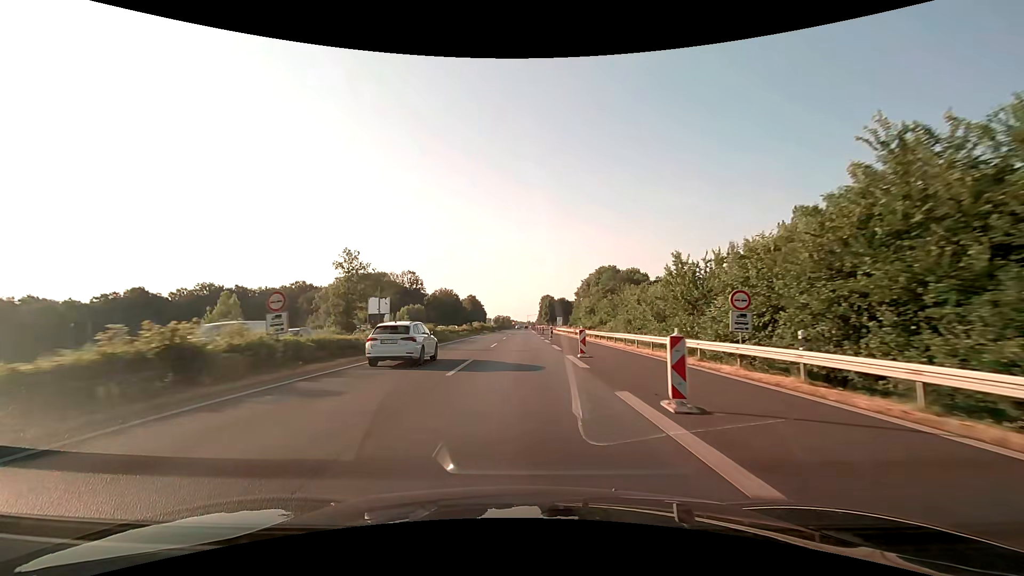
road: motorway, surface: asphalt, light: Day
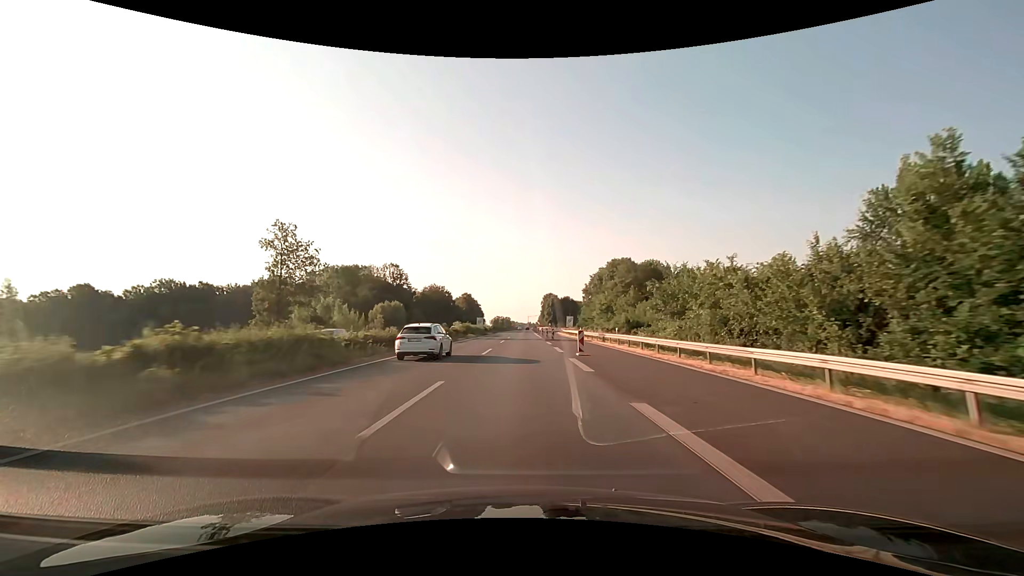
(0.0, +25.2) m; 0°
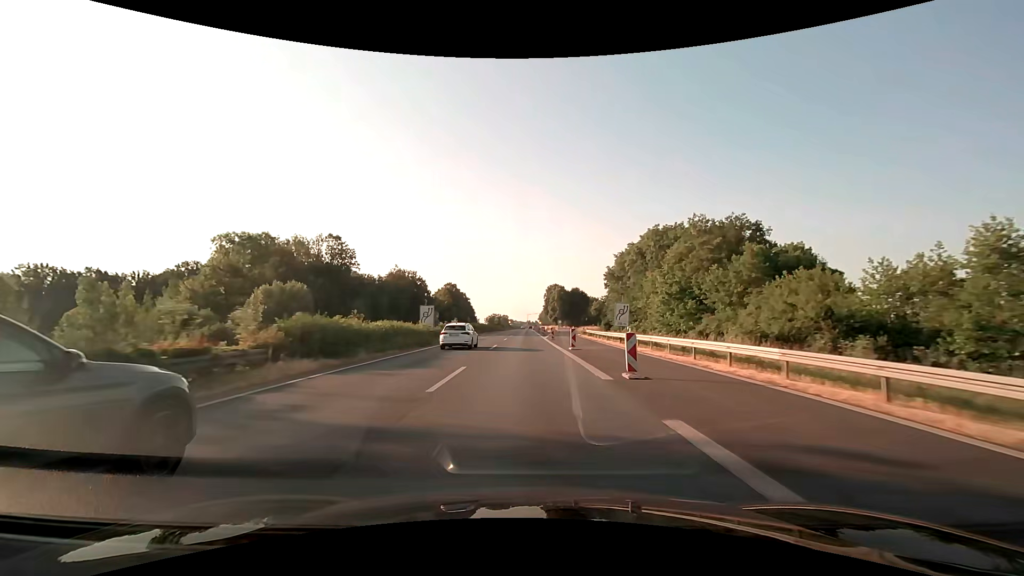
(-0.1, +50.2) m; 0°
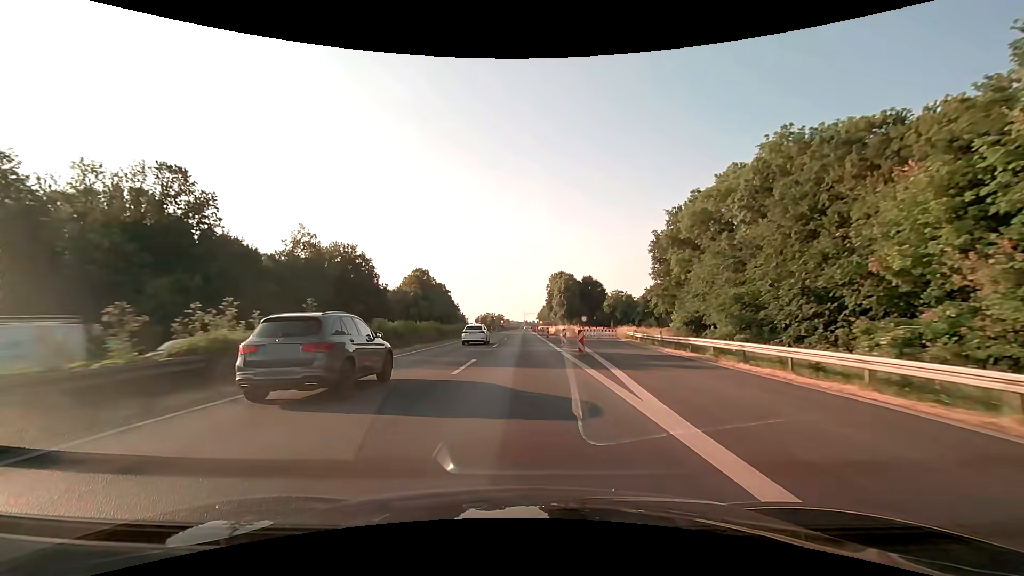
(+0.3, +50.1) m; 0°
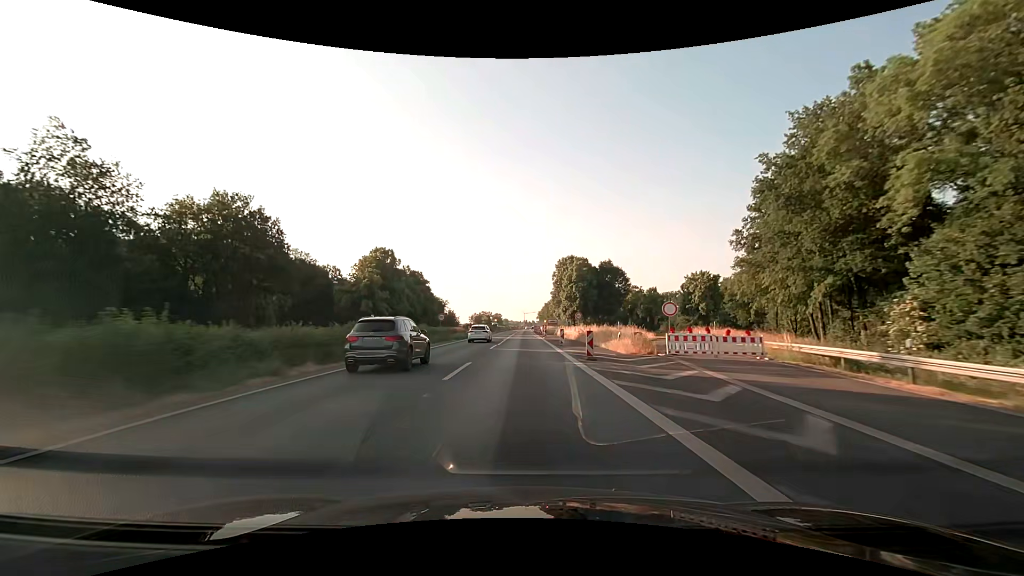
(+0.1, +37.6) m; 0°
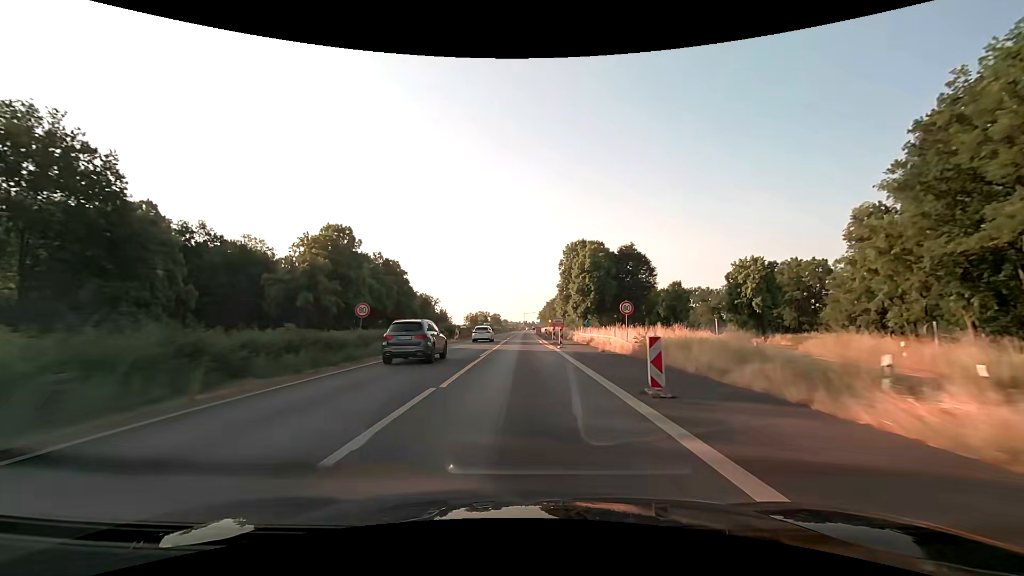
(0.0, +25.1) m; 0°
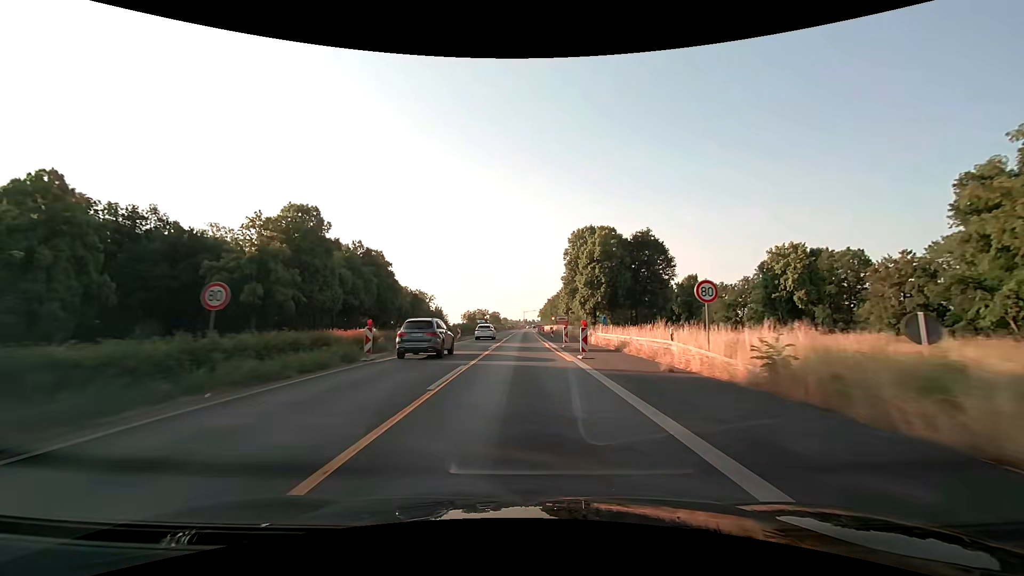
(0.0, +12.6) m; 0°
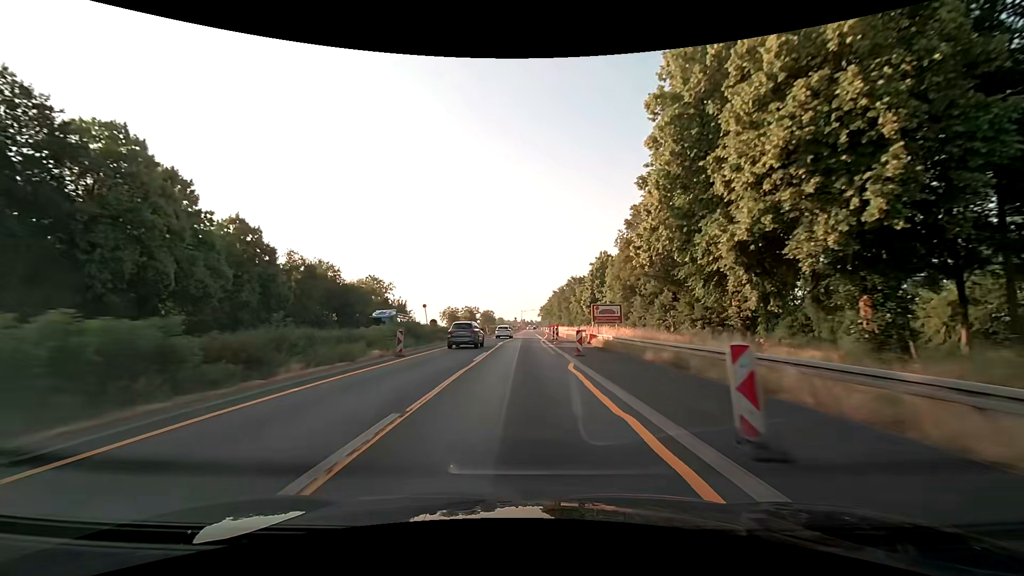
(0.0, +62.8) m; 0°
(0, +10) (0, +20) (0, +30) (0, +40) (+1, +50) (+1, +60) (+1, +70) (+2, +80) (+2, +90) (+2, +100) m
